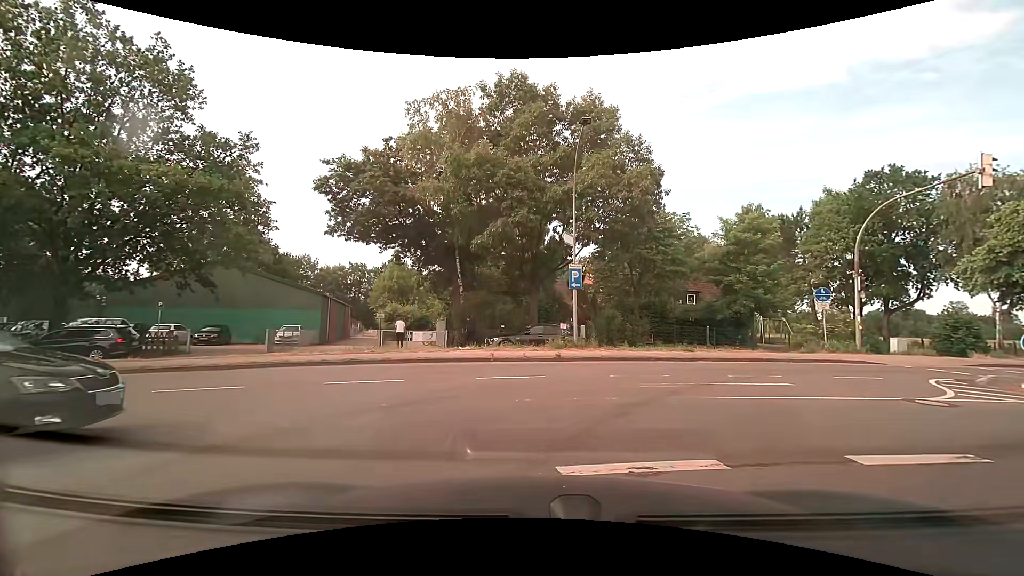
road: residential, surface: asphalt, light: Day
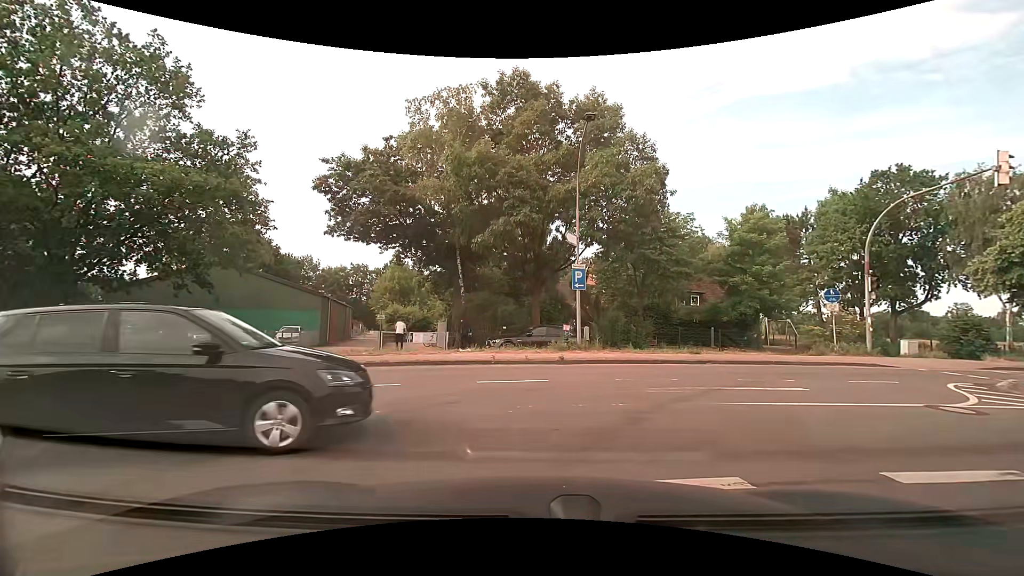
(0.0, +0.4) m; 0°
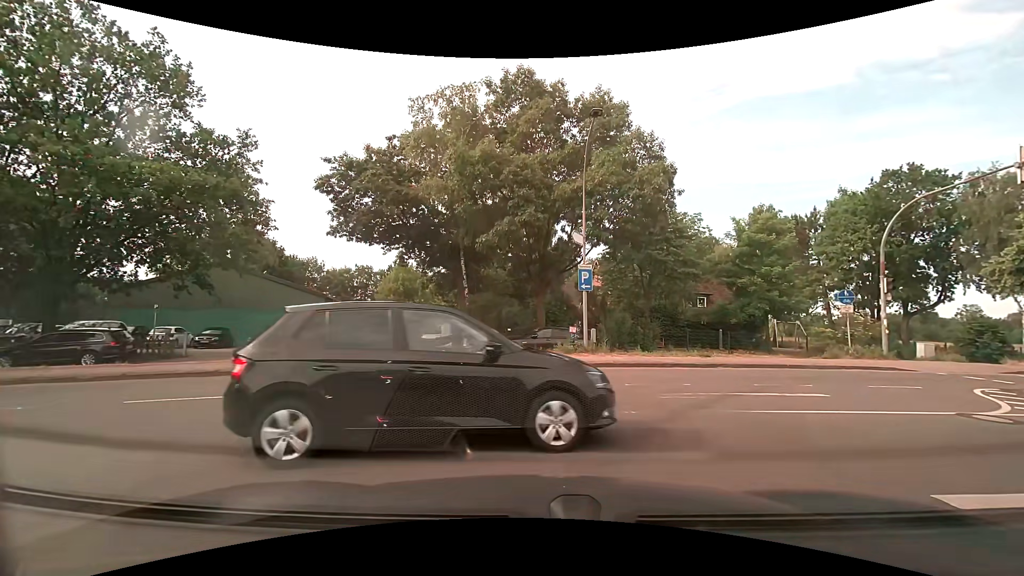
(0.0, +0.5) m; 0°
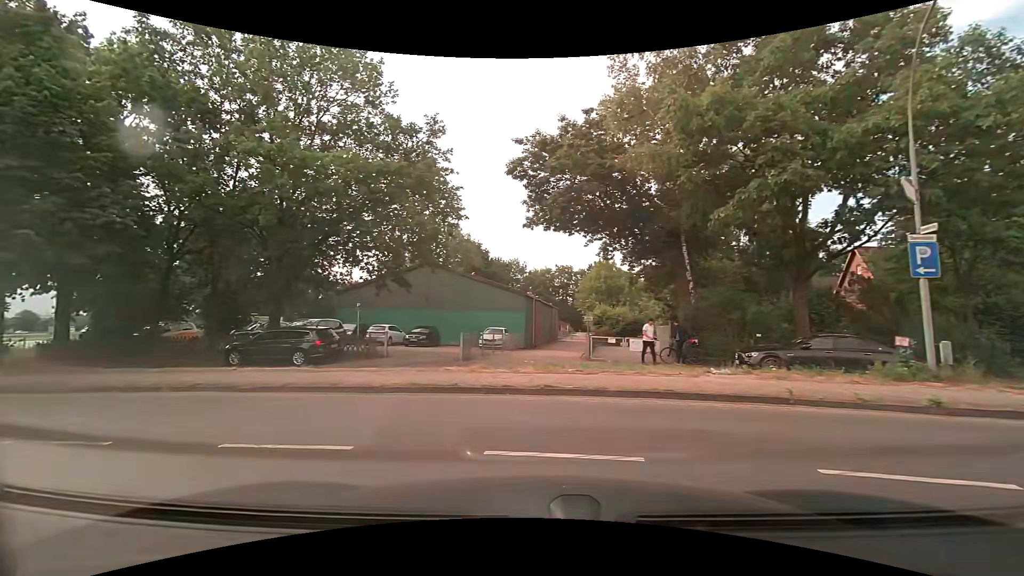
(-0.9, +4.8) m; -23°
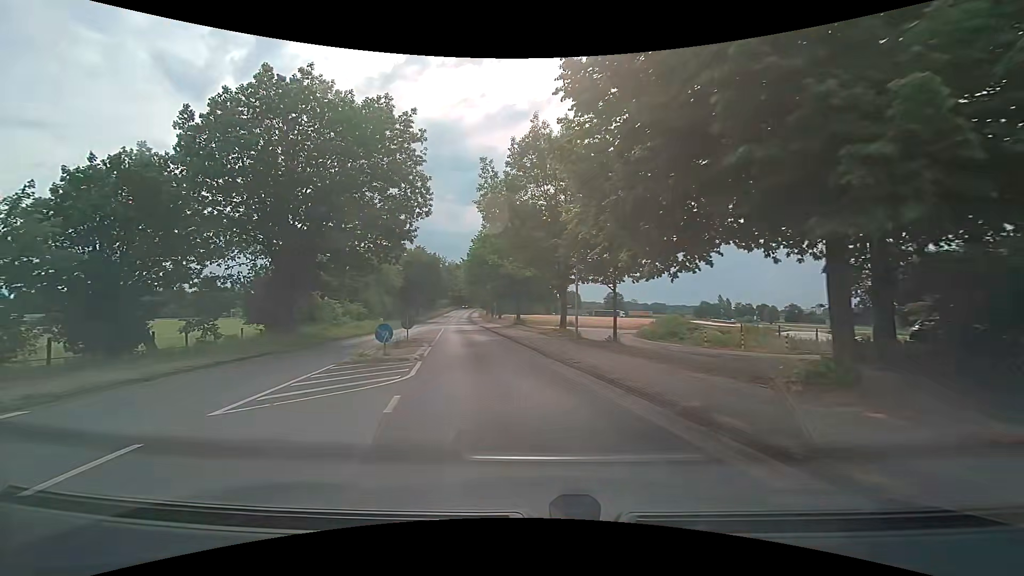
(-8.6, +8.8) m; -75°
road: secondary
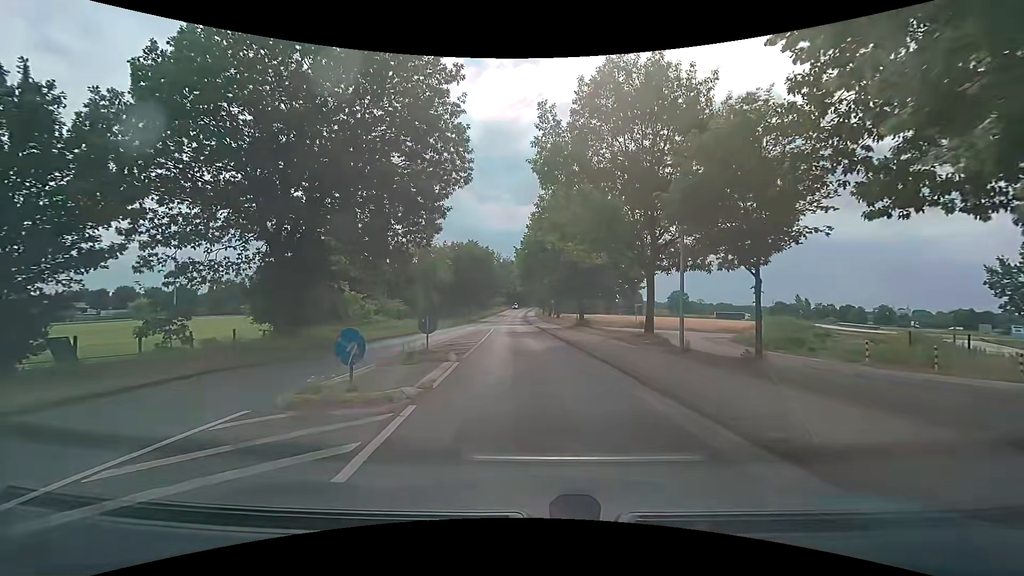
(-0.5, +7.7) m; -6°
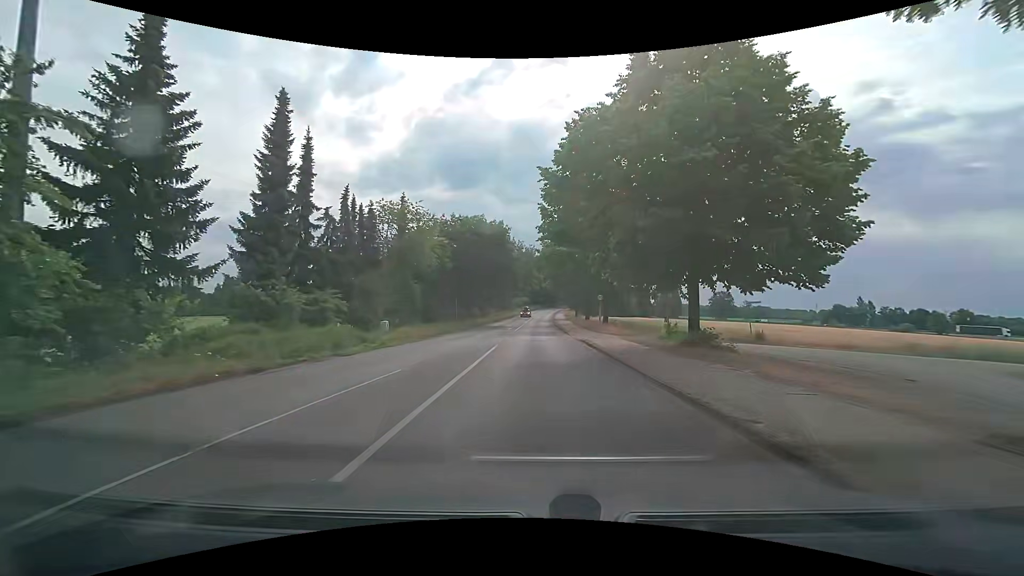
(-0.8, +23.4) m; -3°
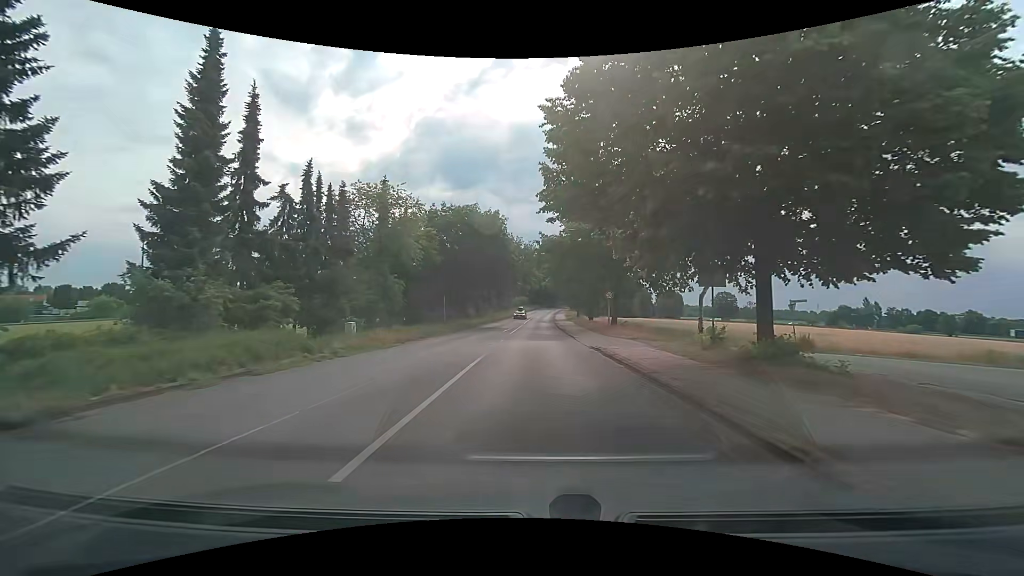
(0.0, +5.7) m; +1°
(0, +10) (0, +20) (0, +30) (-1, +40) (-1, +50) (-1, +60) (-1, +70) (0, +80) (0, +90) (0, +100) m
